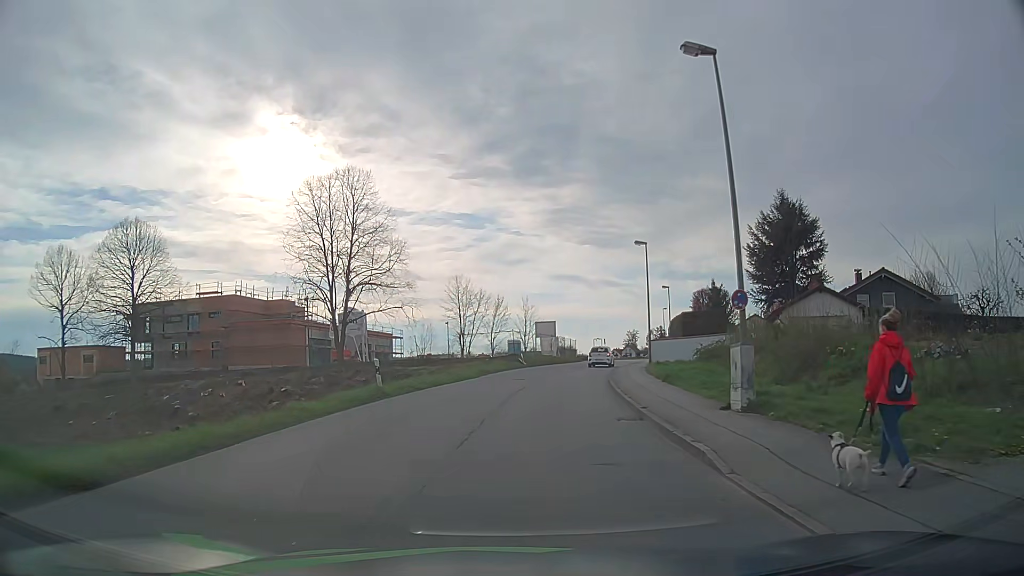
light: Day
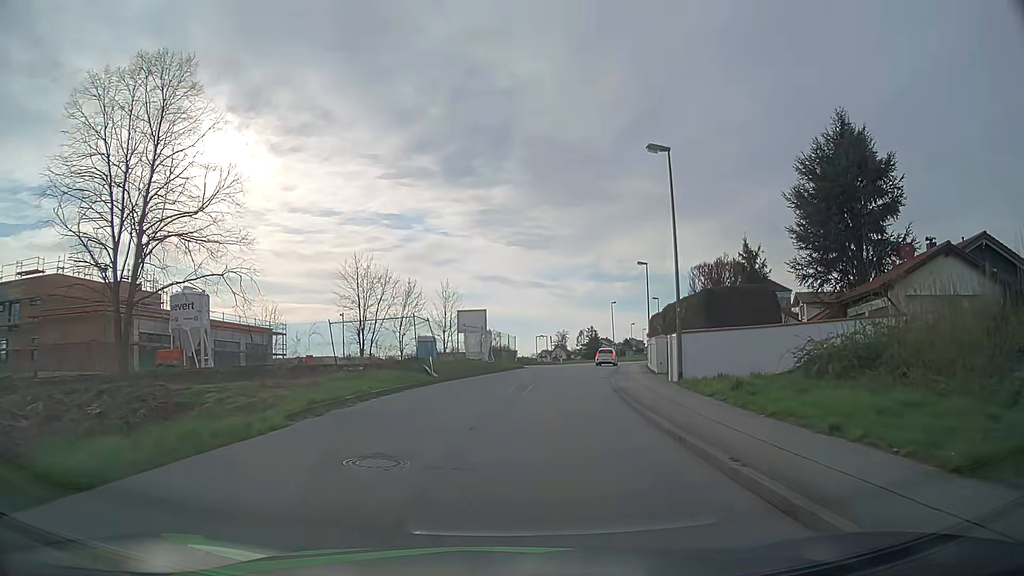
(+1.0, +22.0) m; +7°
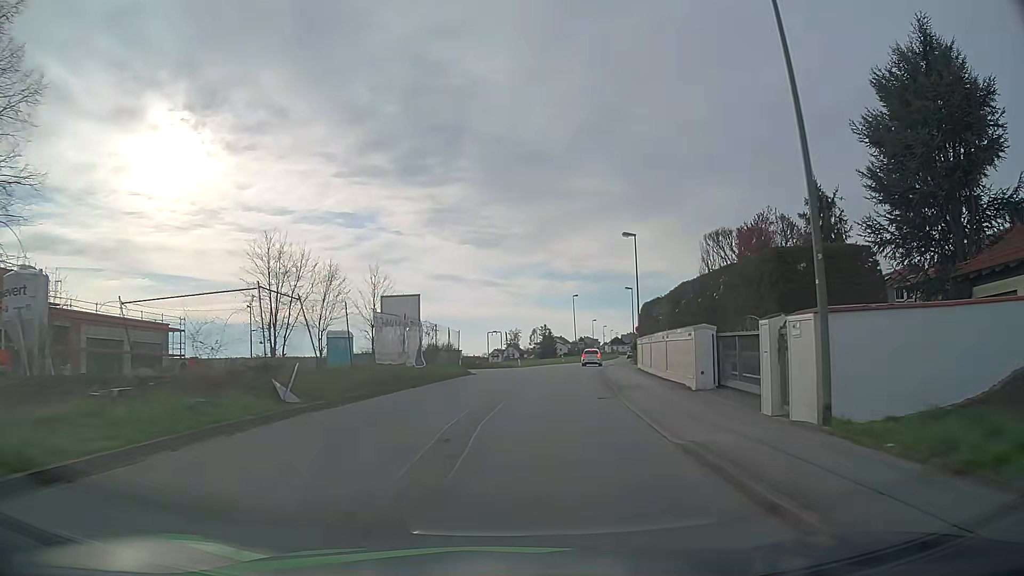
(+0.4, +13.1) m; +4°
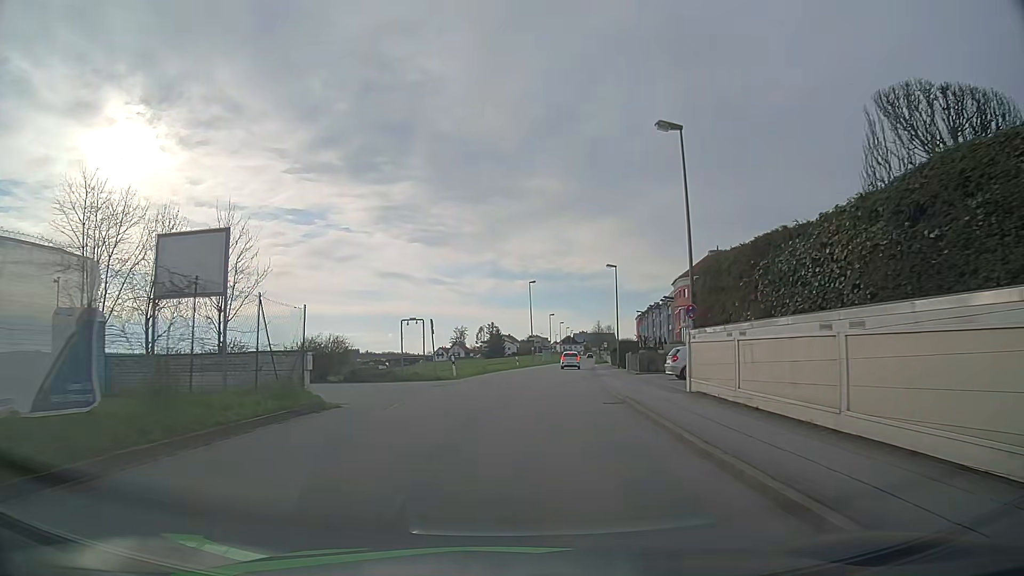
(+0.9, +20.2) m; +5°
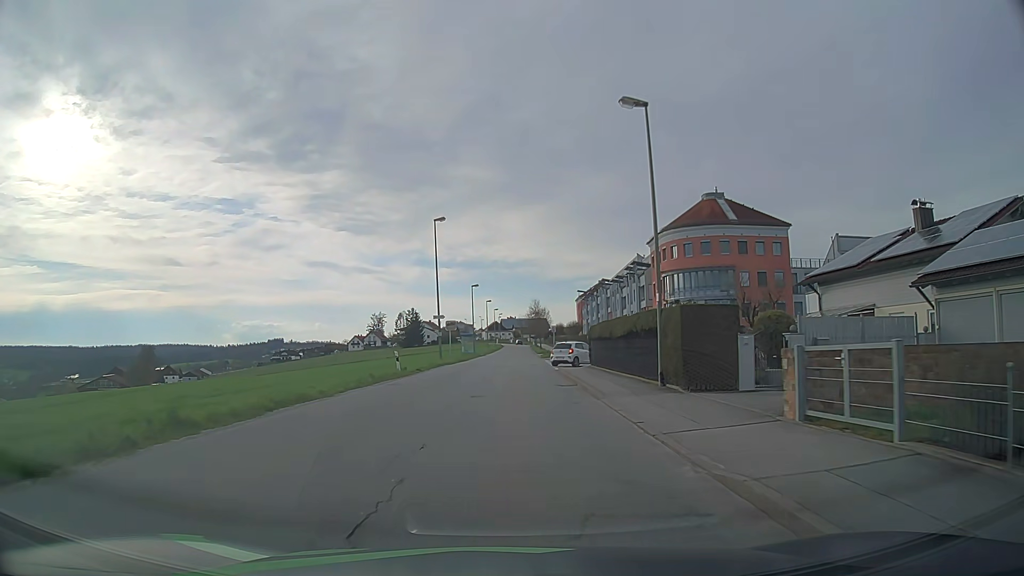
(+2.4, +34.4) m; +7°
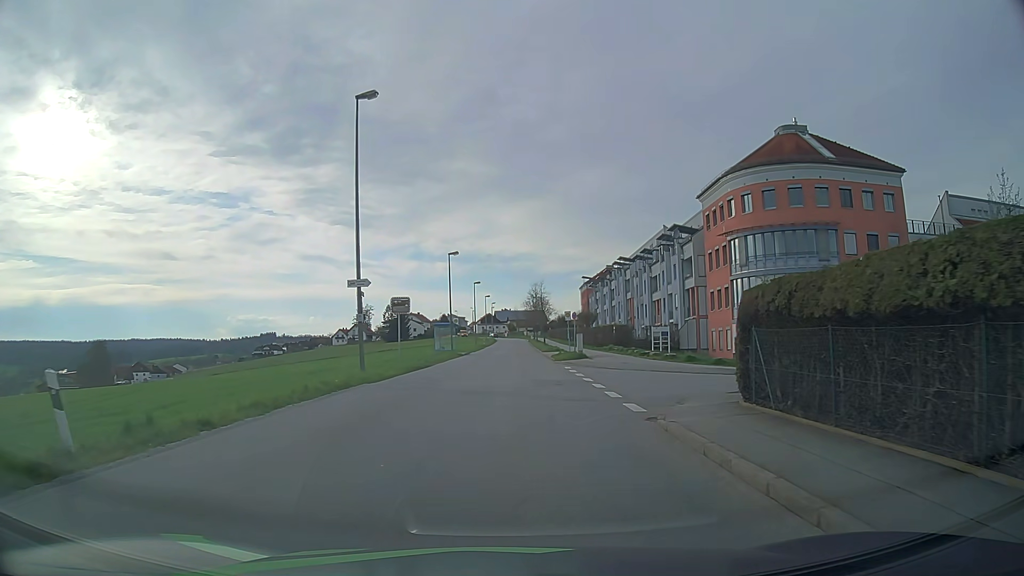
(0.0, +23.4) m; 0°
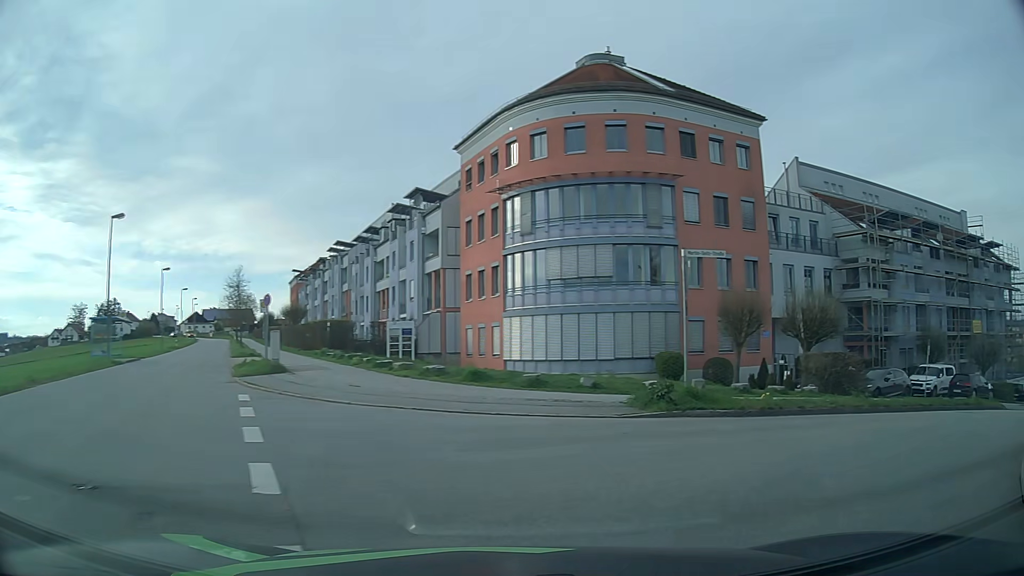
(+1.3, +15.4) m; +23°
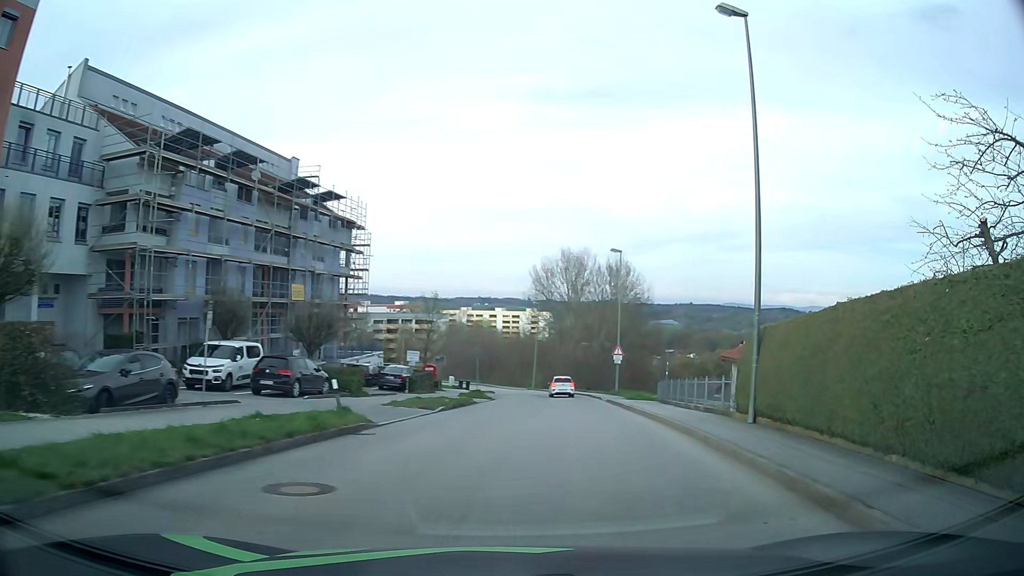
(+7.0, +11.2) m; +60°
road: residential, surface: asphalt
(+1, +10) (+2, +20) (+3, +30) (+4, +40) (+4, +50) (+4, +60) (+3, +70) (0, +79) (-5, +88) (-11, +96) m
